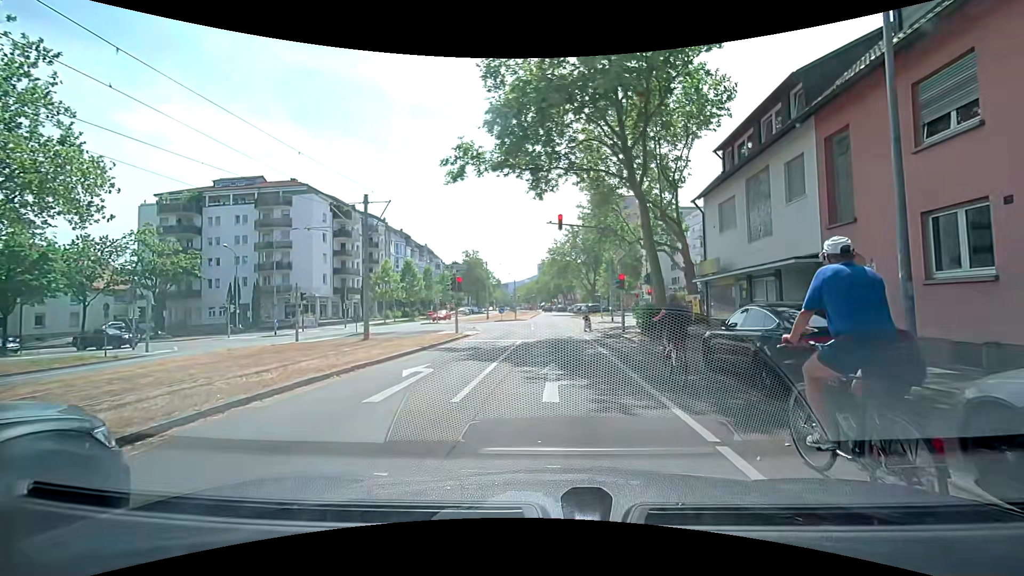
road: tertiary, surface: asphalt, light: Day
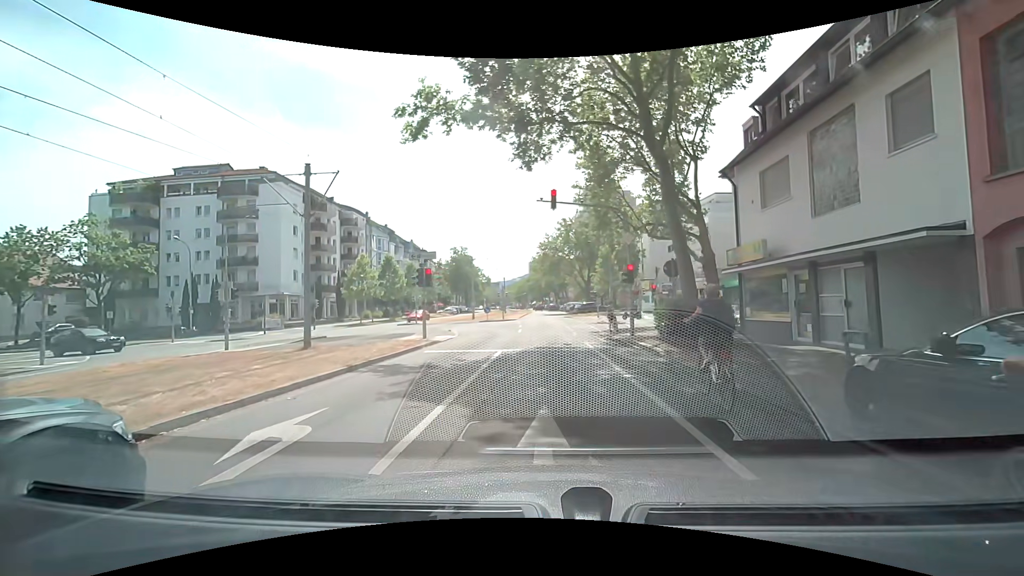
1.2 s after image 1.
(-0.1, +5.3) m; 0°
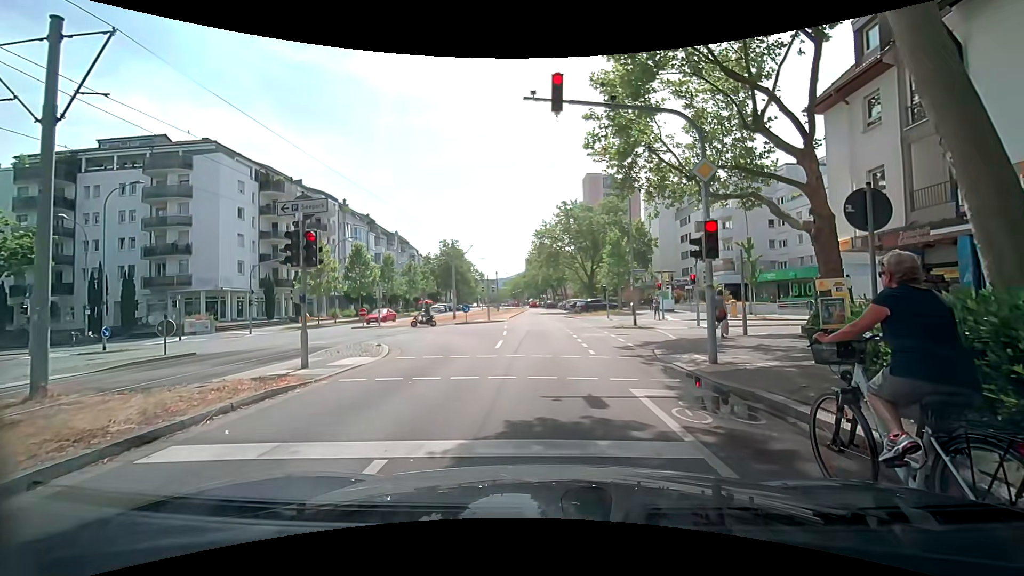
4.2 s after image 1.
(+0.2, +10.3) m; +3°
(-1, +10) (-2, +20) (-3, +30) (-3, +40) (-4, +50) (-4, +60) (-5, +70) (-5, +80) (-6, +90) (-6, +100) m
